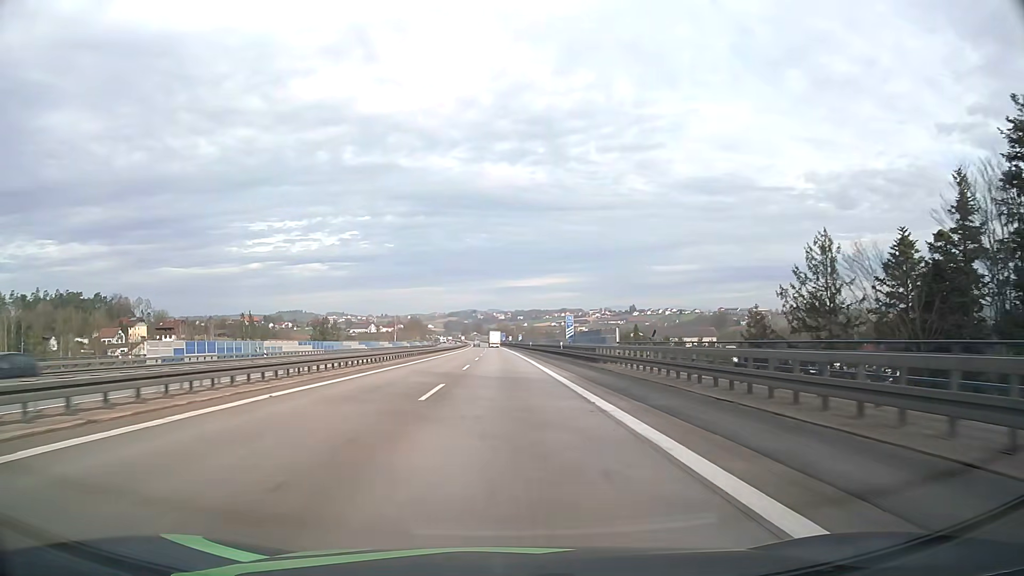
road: motorway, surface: asphalt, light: Day
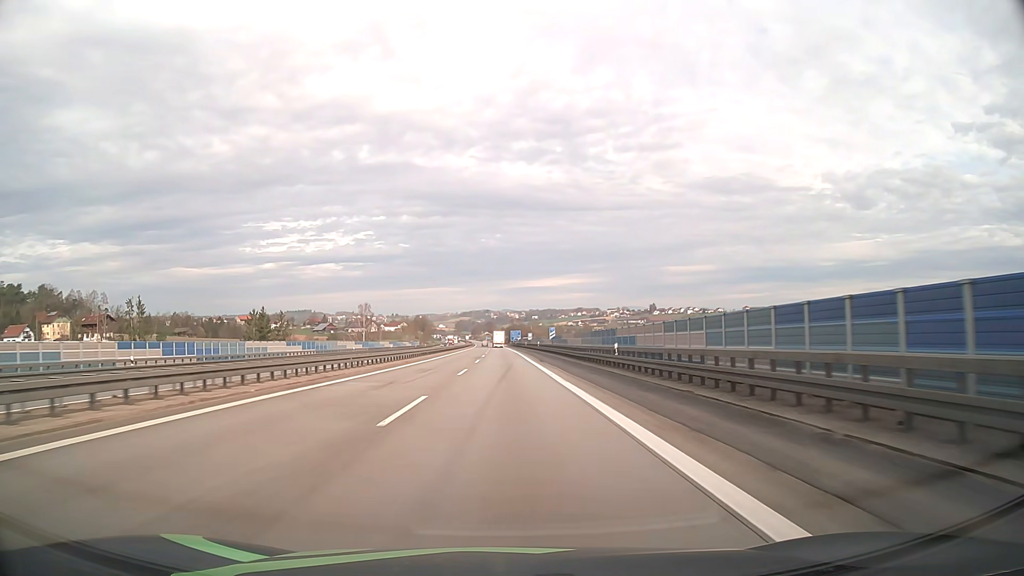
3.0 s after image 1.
(-0.8, +76.7) m; -1°
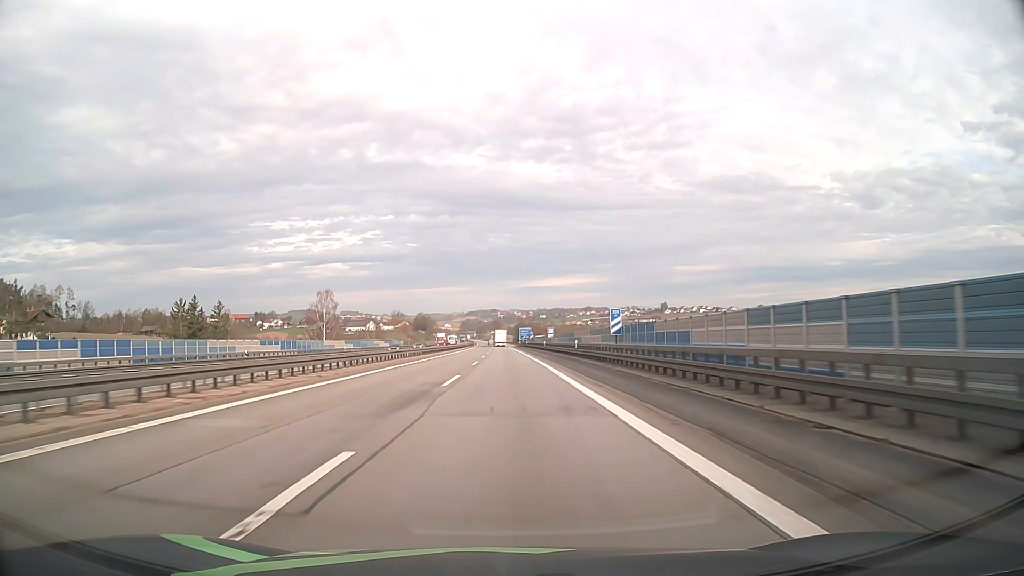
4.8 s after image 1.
(-0.3, +45.3) m; -1°
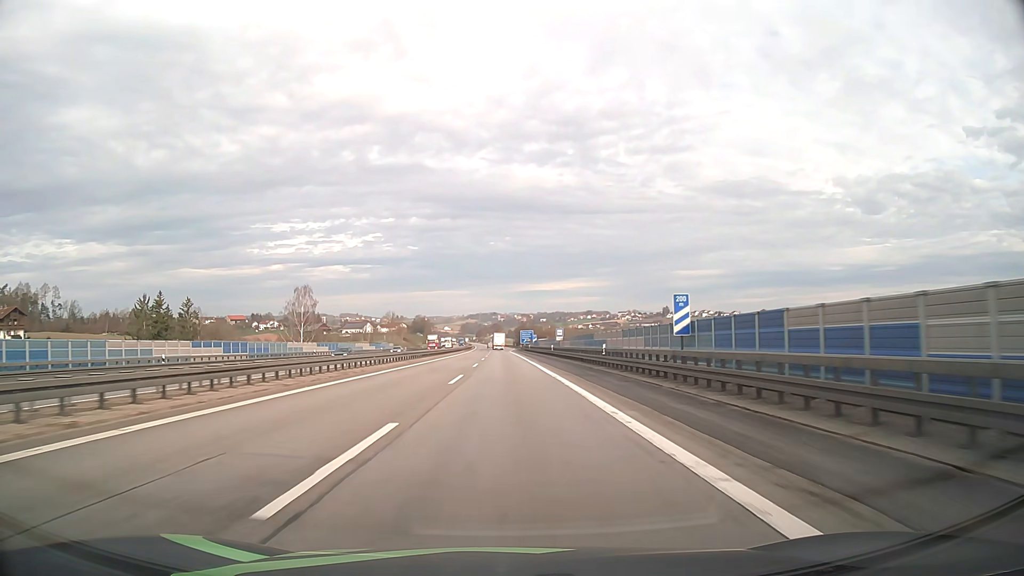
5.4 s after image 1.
(0.0, +14.9) m; 0°
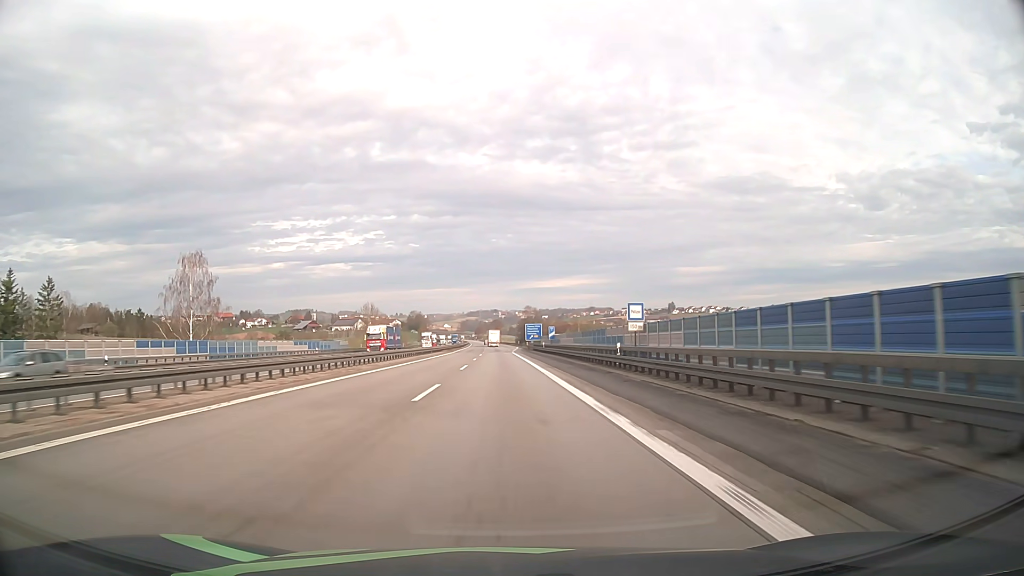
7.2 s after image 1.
(0.0, +44.0) m; 0°
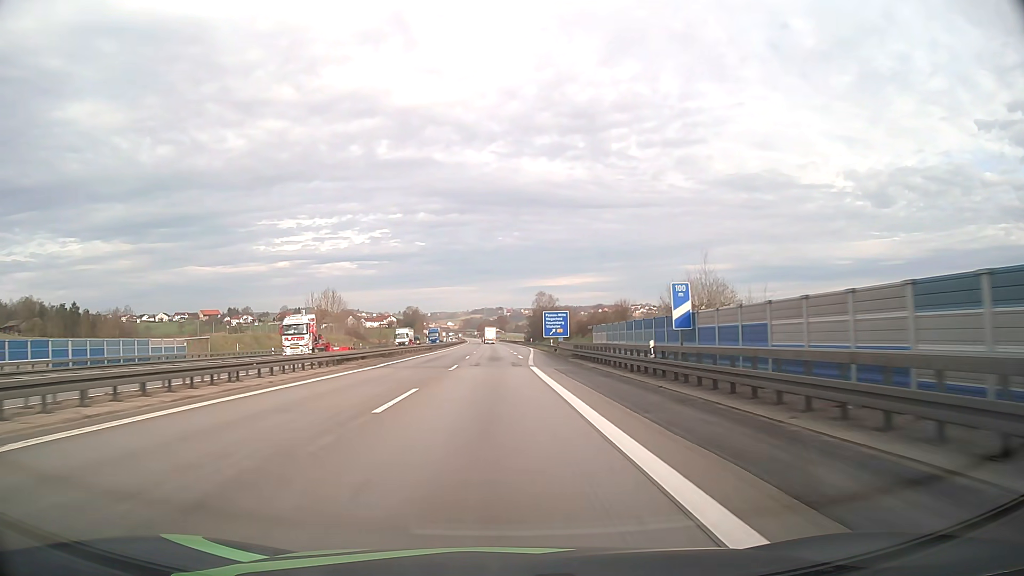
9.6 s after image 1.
(-0.3, +57.5) m; 0°
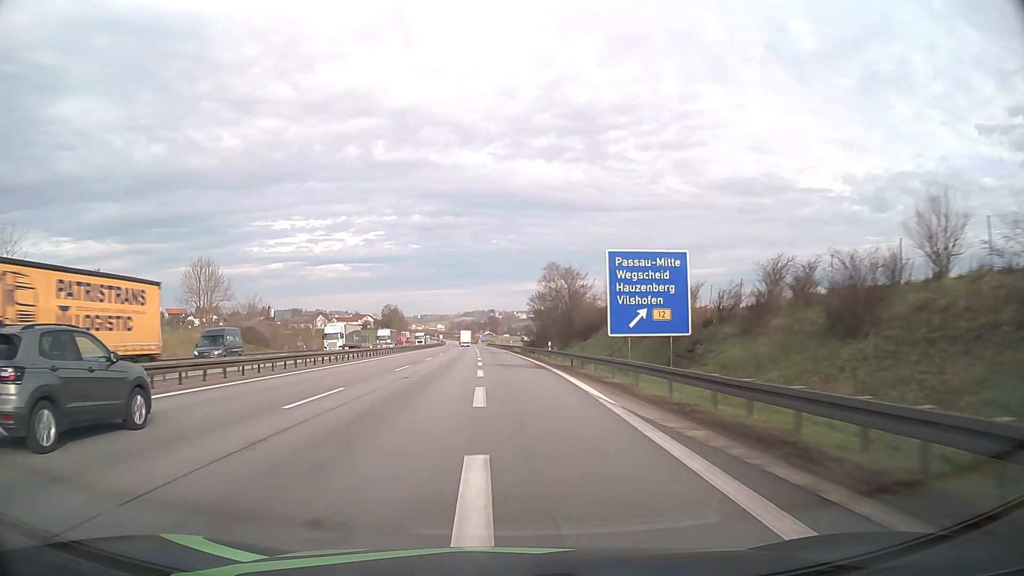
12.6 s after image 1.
(+0.6, +70.6) m; +1°
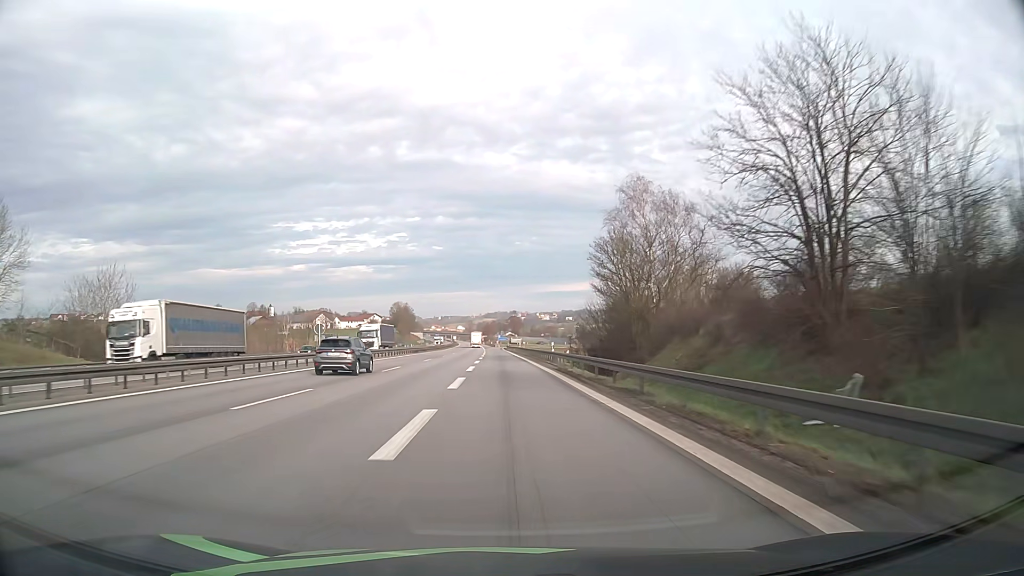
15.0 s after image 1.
(-0.8, +54.7) m; -2°
(0, +10) (0, +20) (0, +30) (0, +40) (-1, +50) (-1, +60) (-1, +70) (-1, +80) (-2, +90) (-2, +100) m
